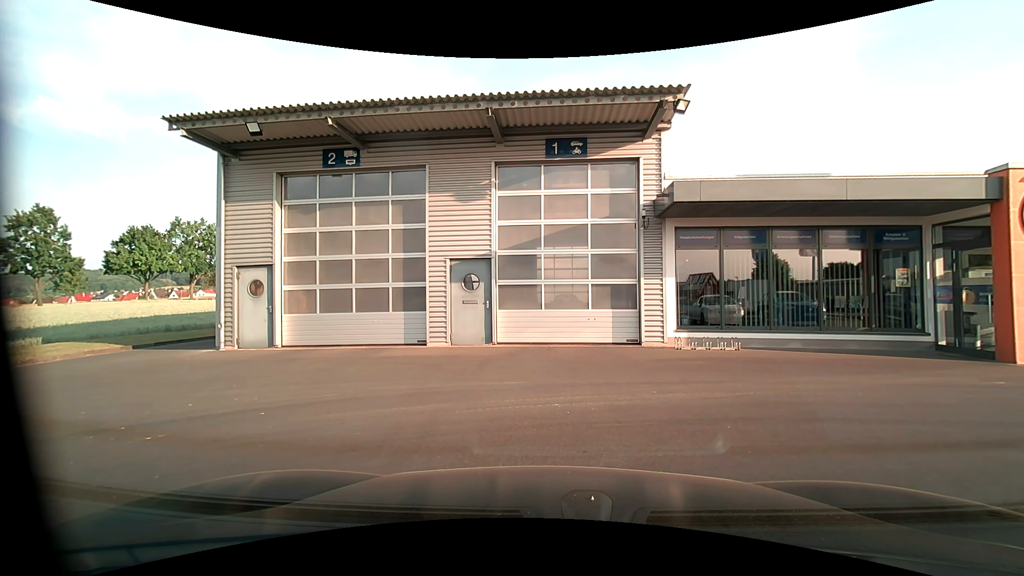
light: Day
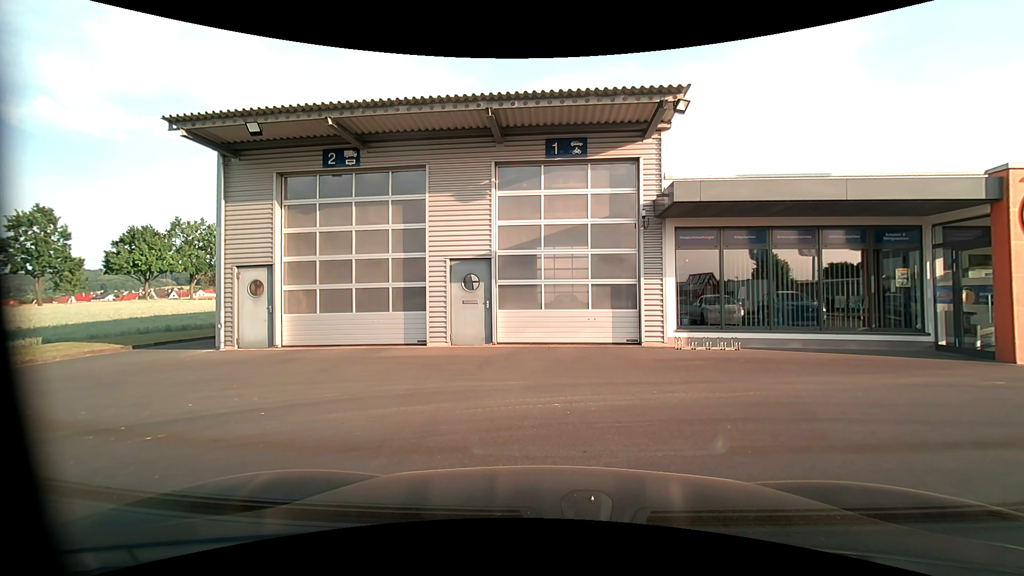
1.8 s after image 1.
(0.0, 0.0) m; 0°
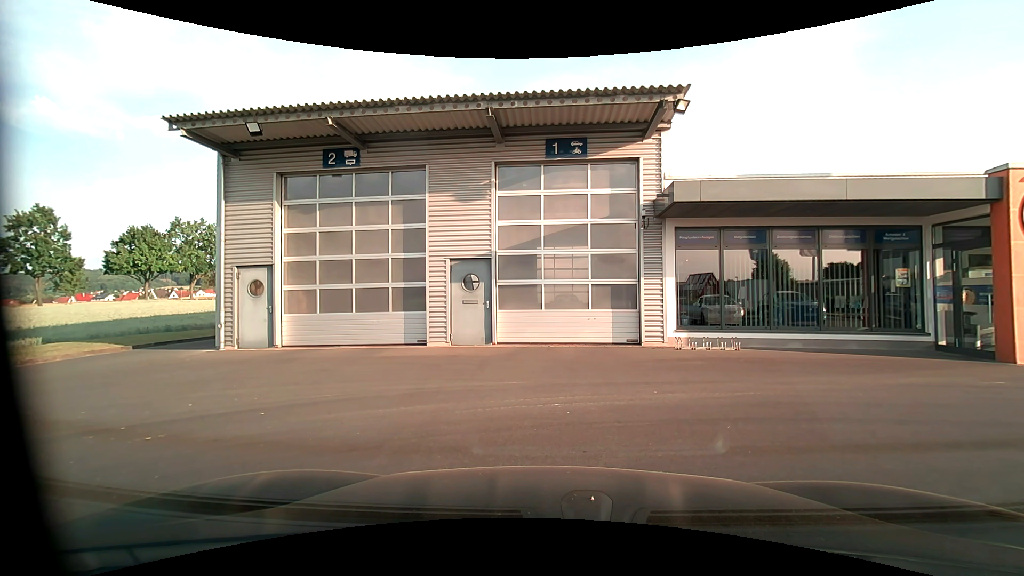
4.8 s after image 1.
(0.0, 0.0) m; 0°
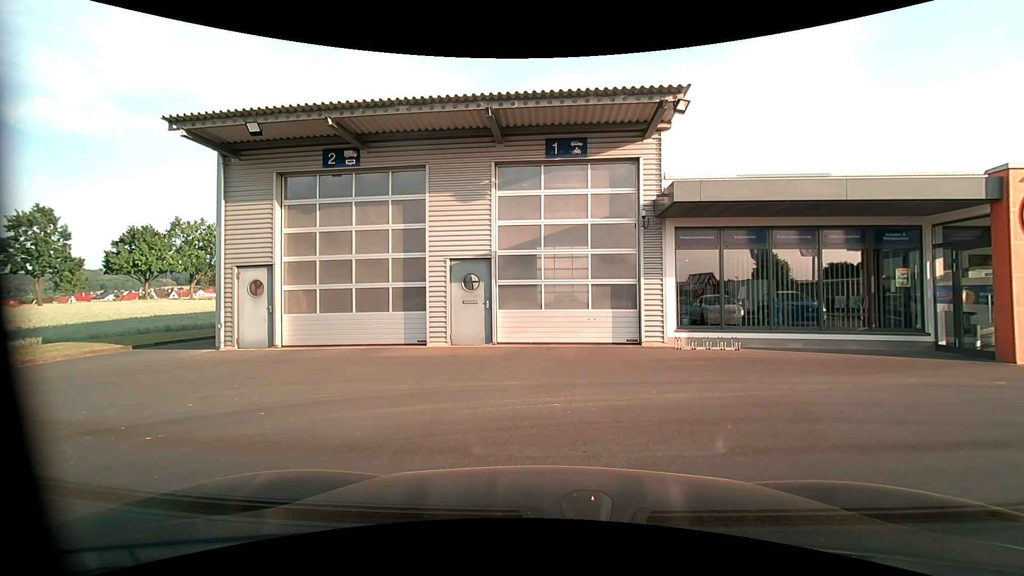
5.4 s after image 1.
(0.0, 0.0) m; 0°
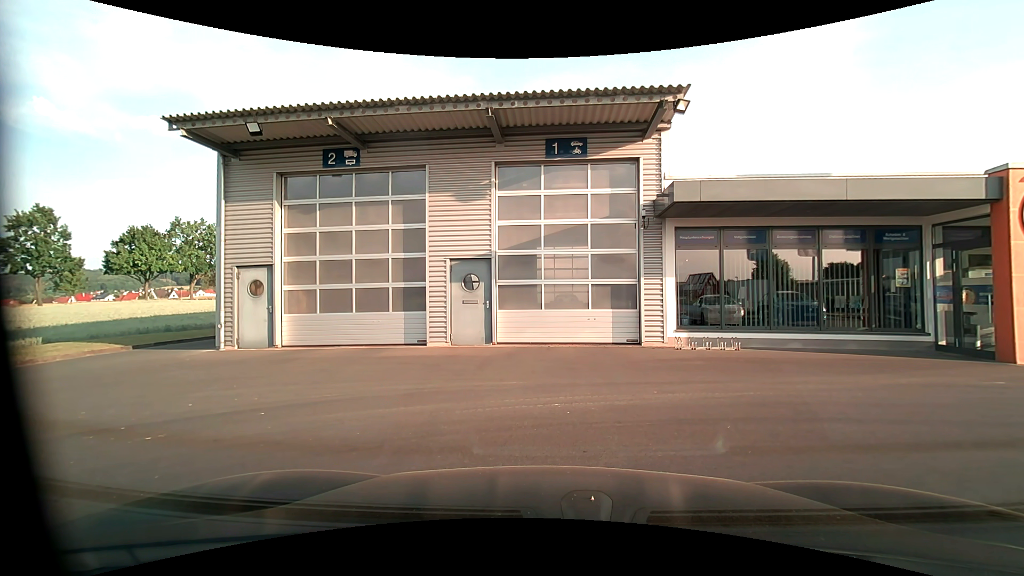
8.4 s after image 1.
(0.0, 0.0) m; 0°
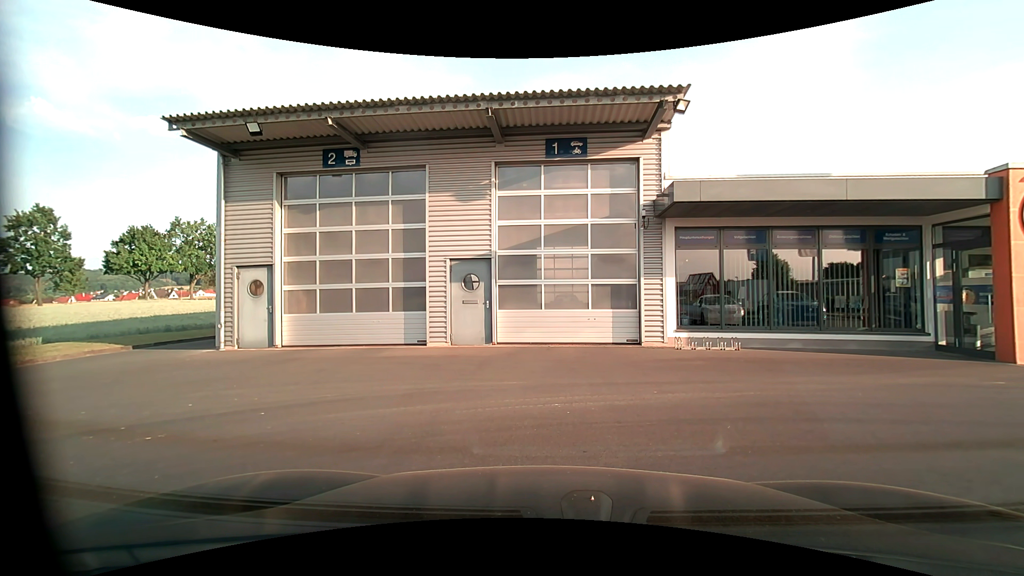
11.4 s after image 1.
(0.0, 0.0) m; 0°
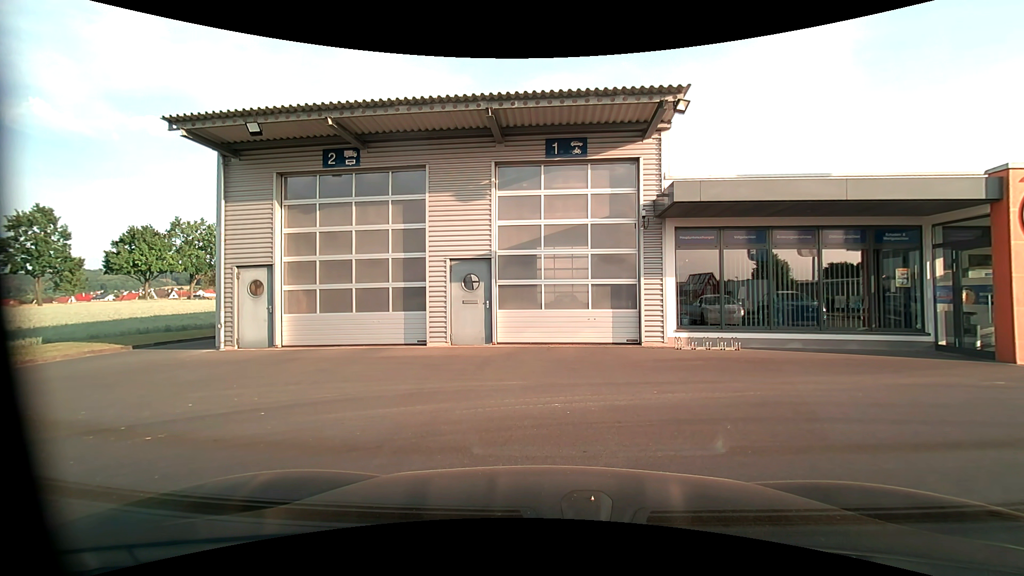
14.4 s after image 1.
(0.0, 0.0) m; 0°
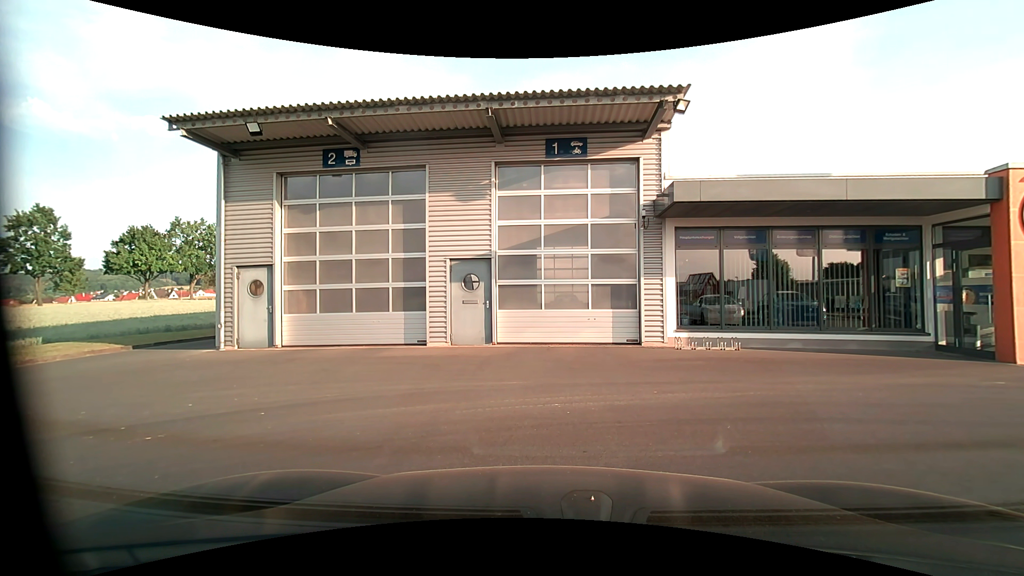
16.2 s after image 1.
(0.0, 0.0) m; 0°
